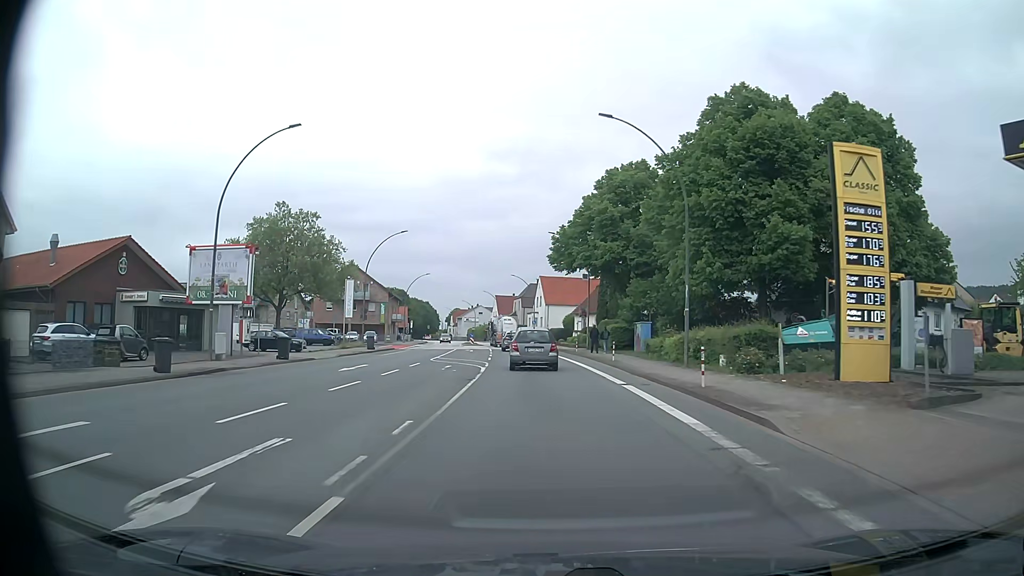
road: primary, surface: asphalt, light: Day
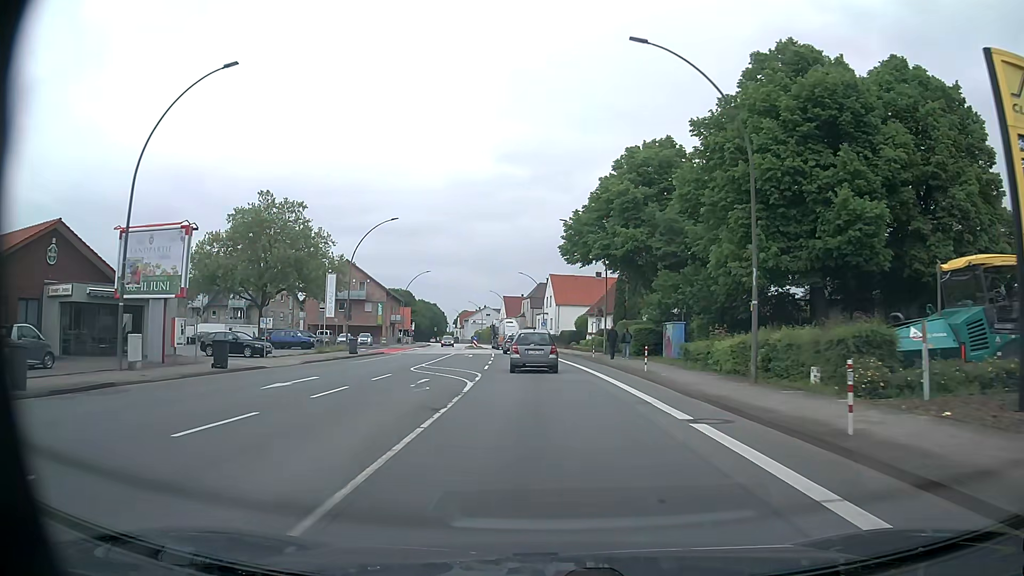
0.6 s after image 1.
(-0.1, +7.5) m; -1°
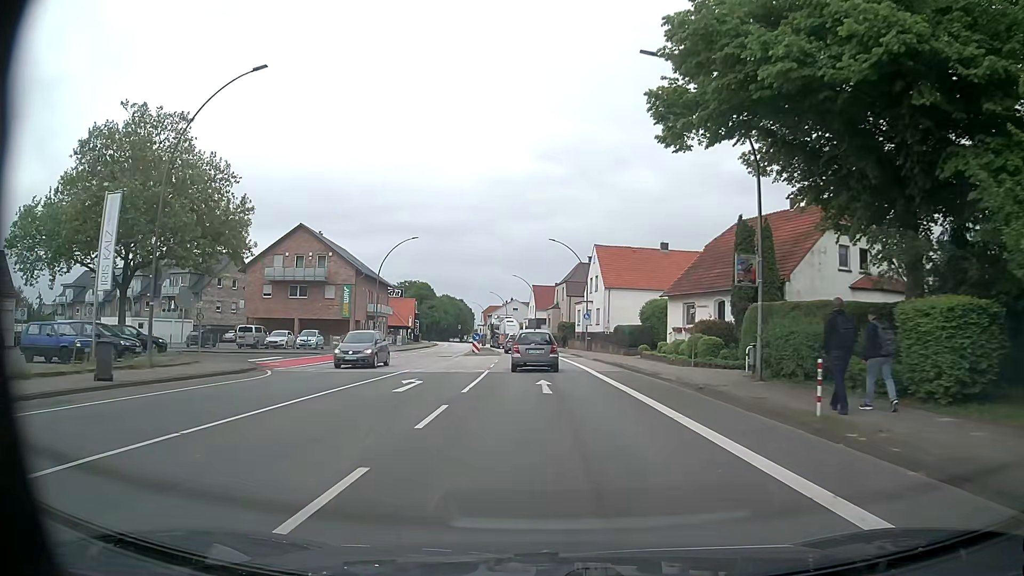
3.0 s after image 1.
(-0.7, +30.3) m; -3°
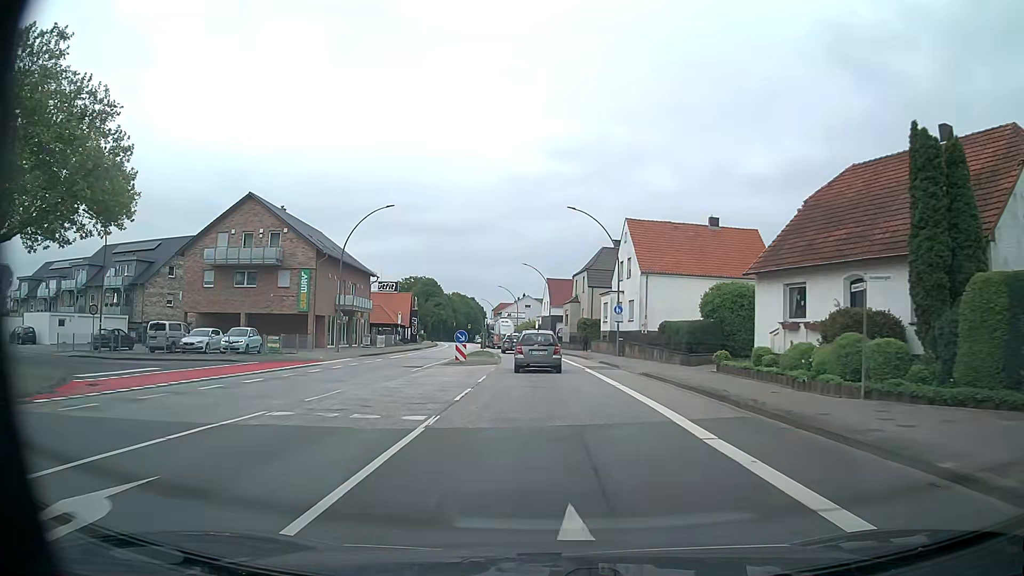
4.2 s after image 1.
(-0.1, +15.2) m; -1°
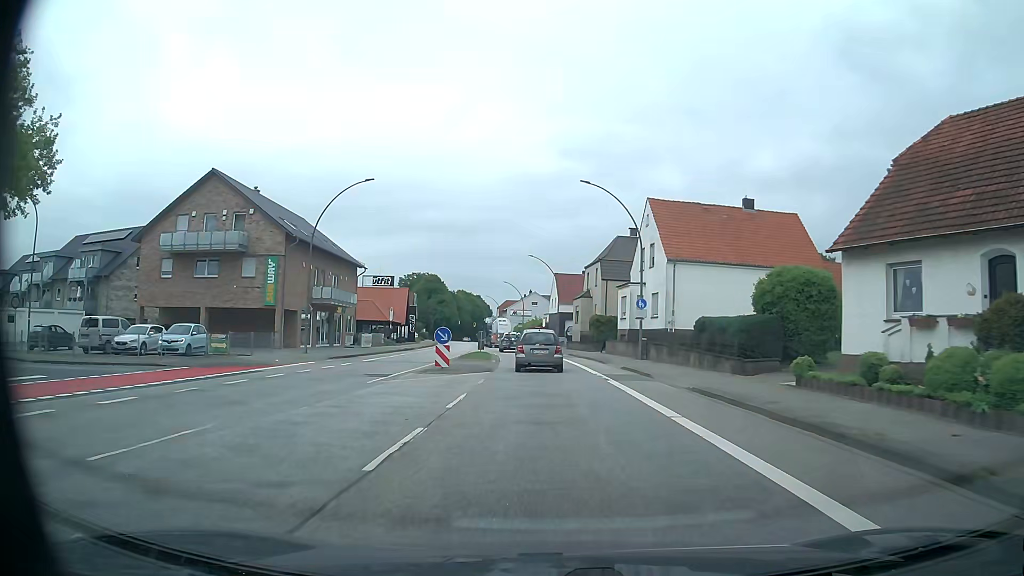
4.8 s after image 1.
(0.0, +7.6) m; 0°
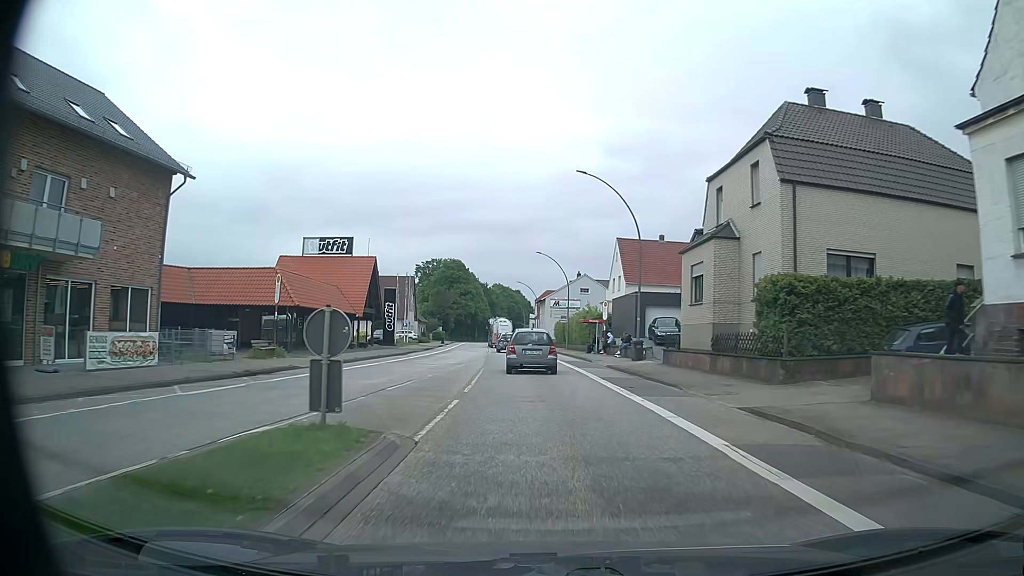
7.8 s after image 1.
(-1.2, +38.1) m; -4°
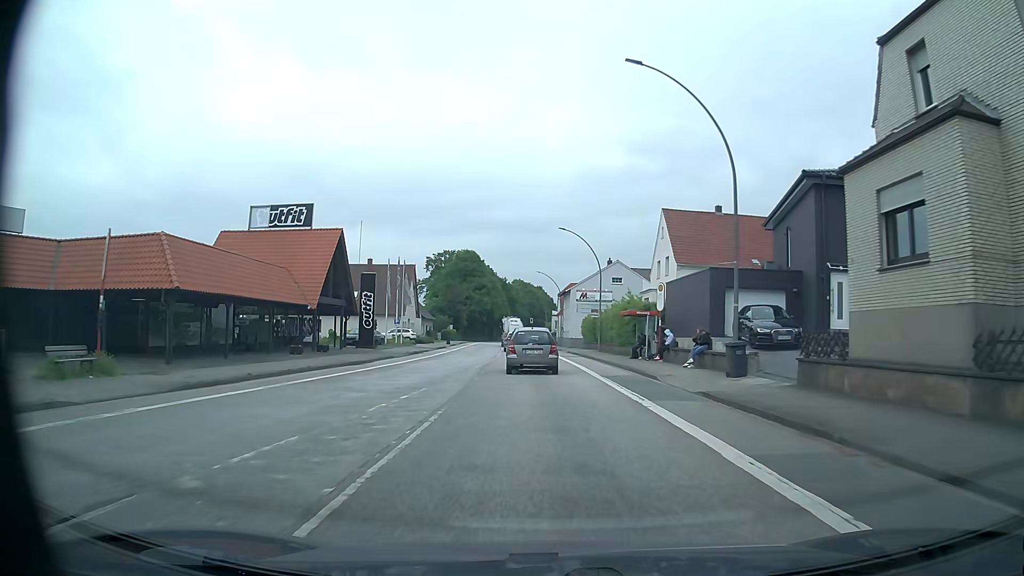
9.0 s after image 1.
(-0.2, +15.1) m; -2°
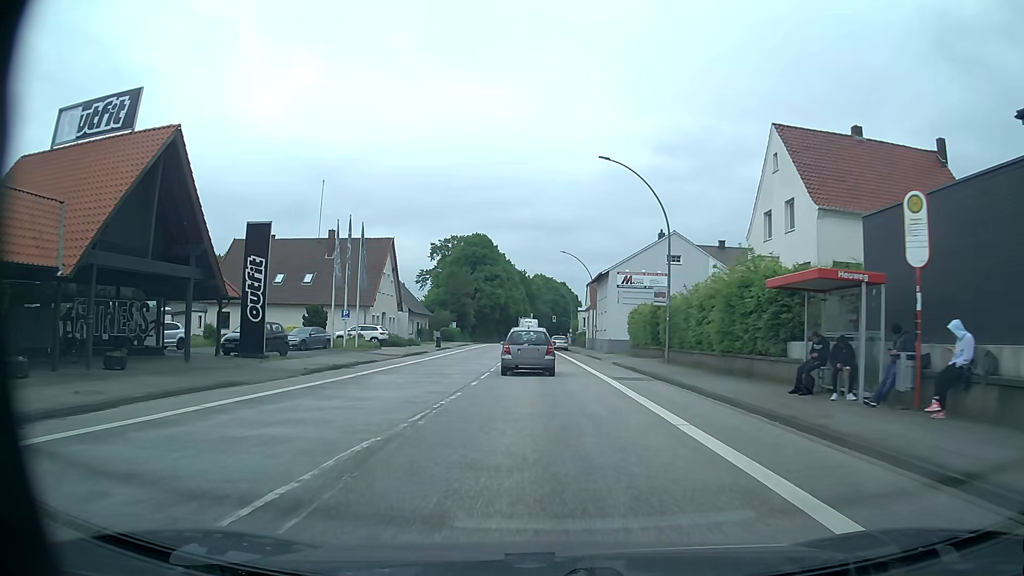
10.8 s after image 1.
(-0.4, +22.4) m; -2°
(0, +10) (0, +20) (0, +30) (0, +40) (-1, +50) (-1, +60) (-1, +70) (-1, +80) (-1, +90) (-1, +100) m
